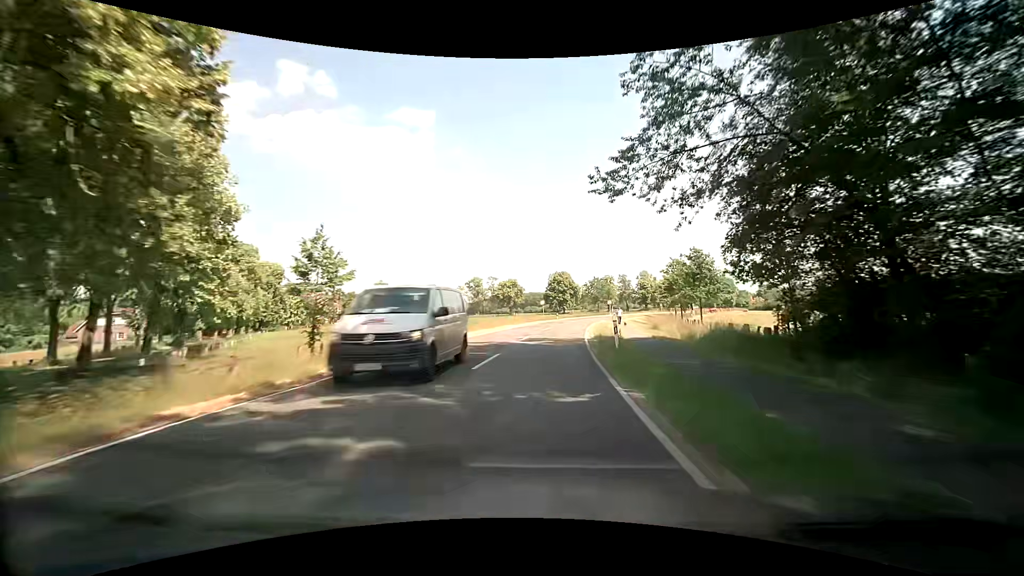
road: tertiary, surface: asphalt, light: Day
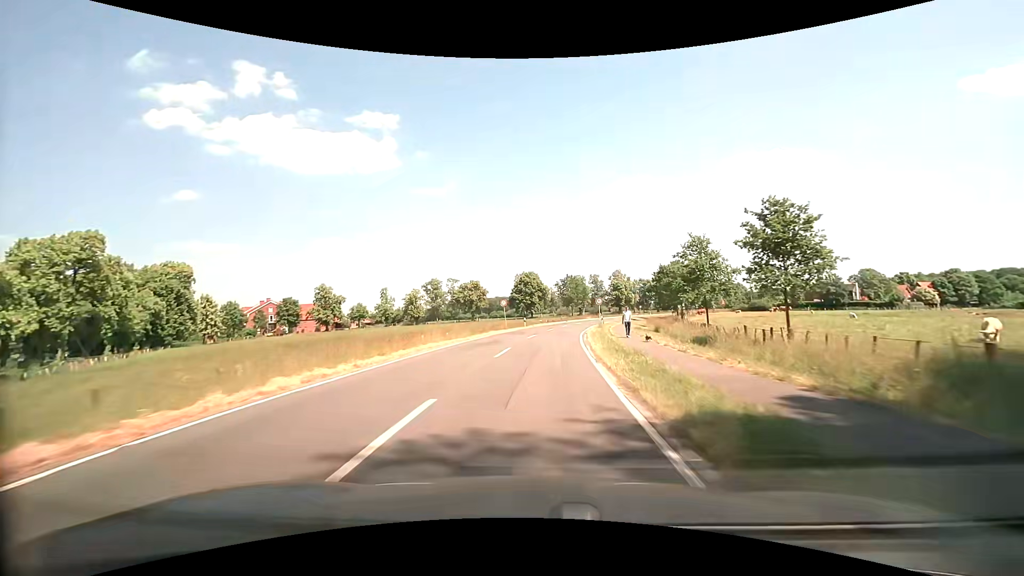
(+0.7, +19.5) m; +4°
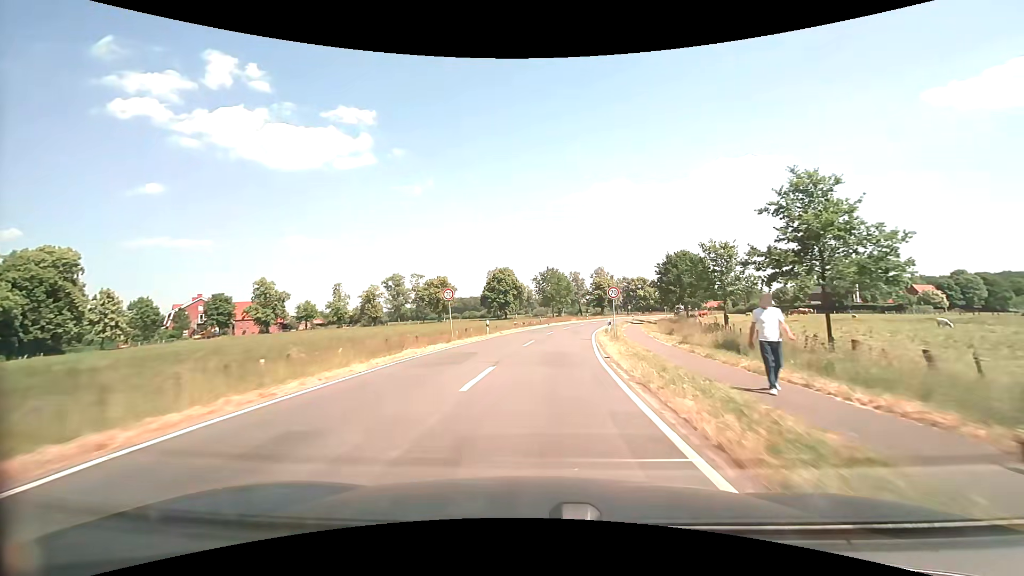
(+0.2, +19.2) m; +2°
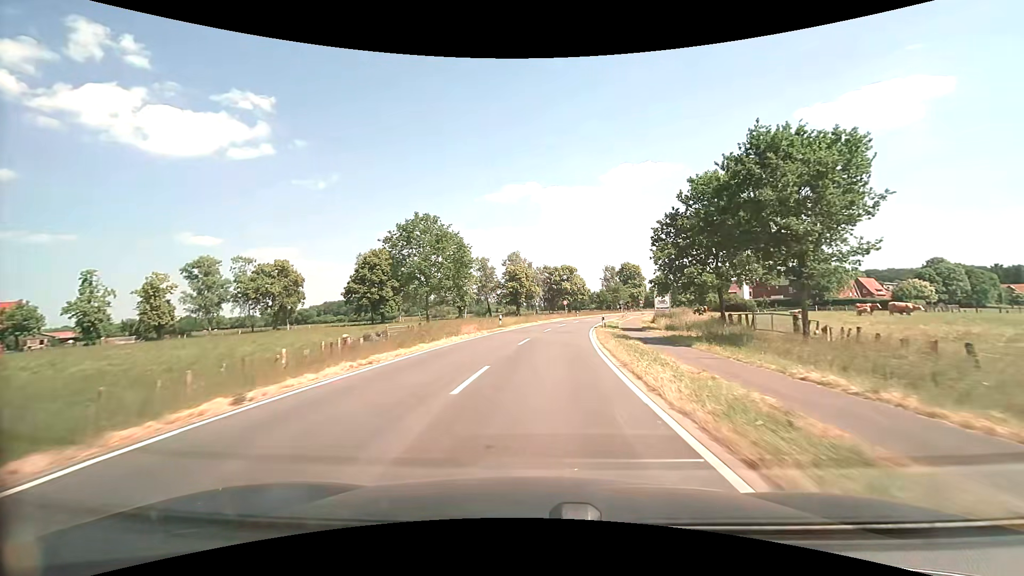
(+4.5, +48.0) m; +10°
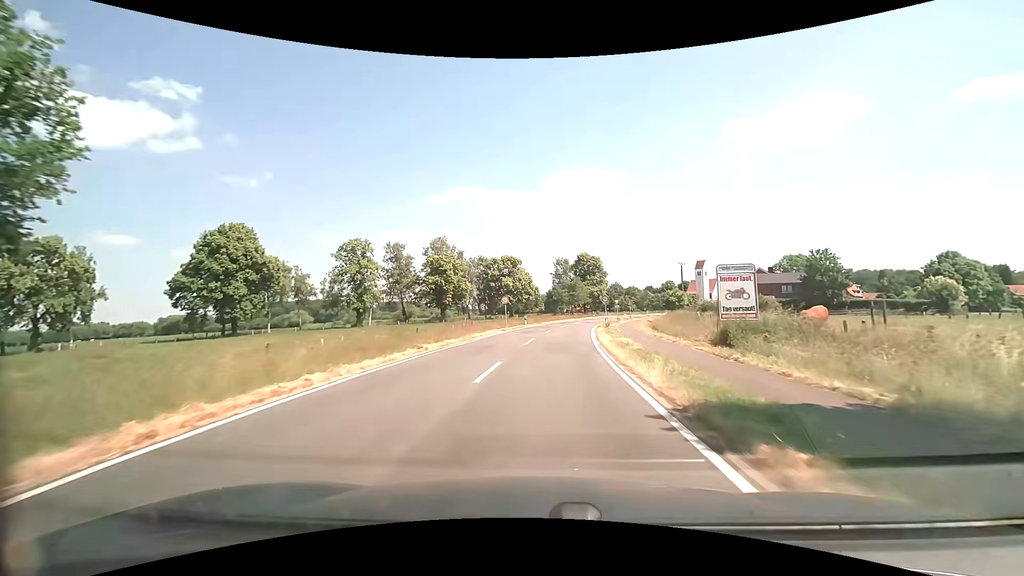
(+2.0, +34.0) m; +6°
(0, +10) (+1, +20) (+2, +30) (+3, +40) (+4, +50) (+6, +60) (+8, +69) (+11, +79) (+14, +89) (+17, +98) m
